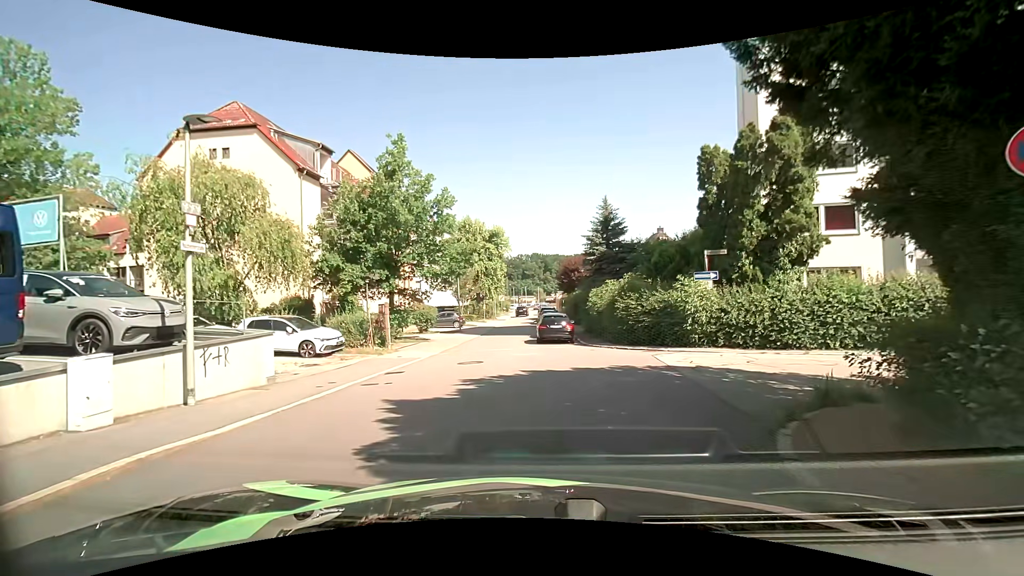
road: residential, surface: asphalt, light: Day
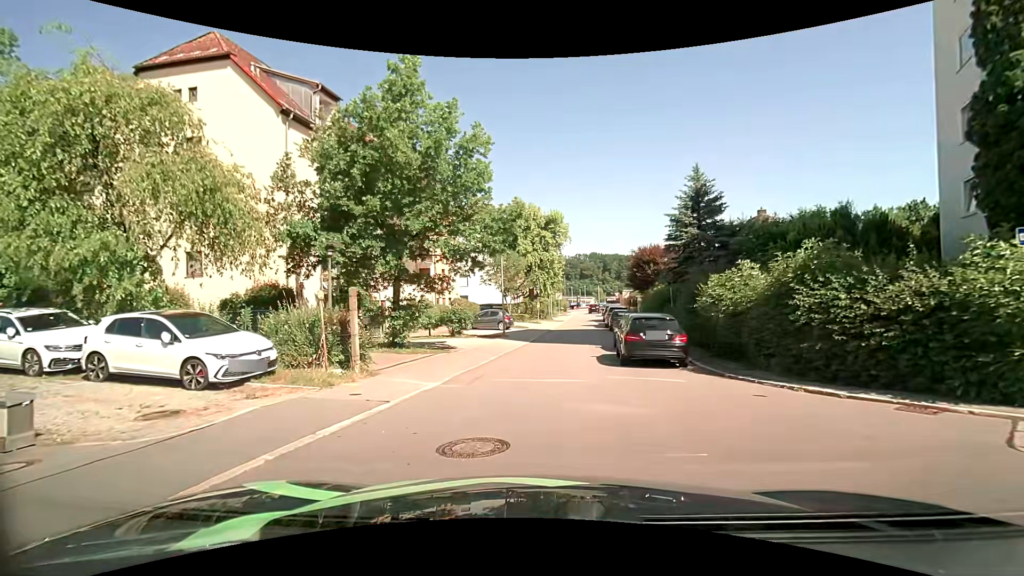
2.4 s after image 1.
(-0.2, +9.9) m; -5°
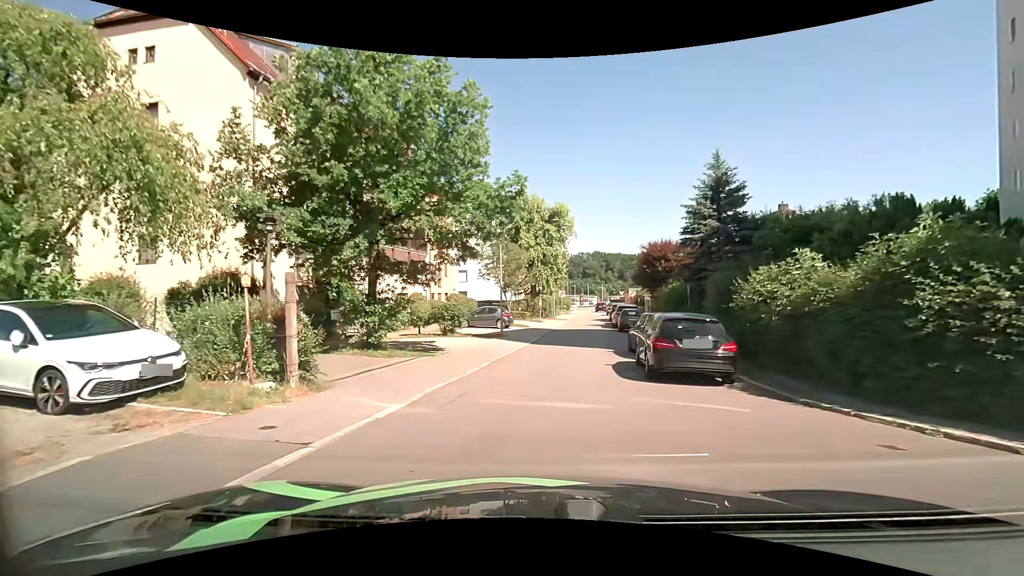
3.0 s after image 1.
(0.0, +3.1) m; -1°
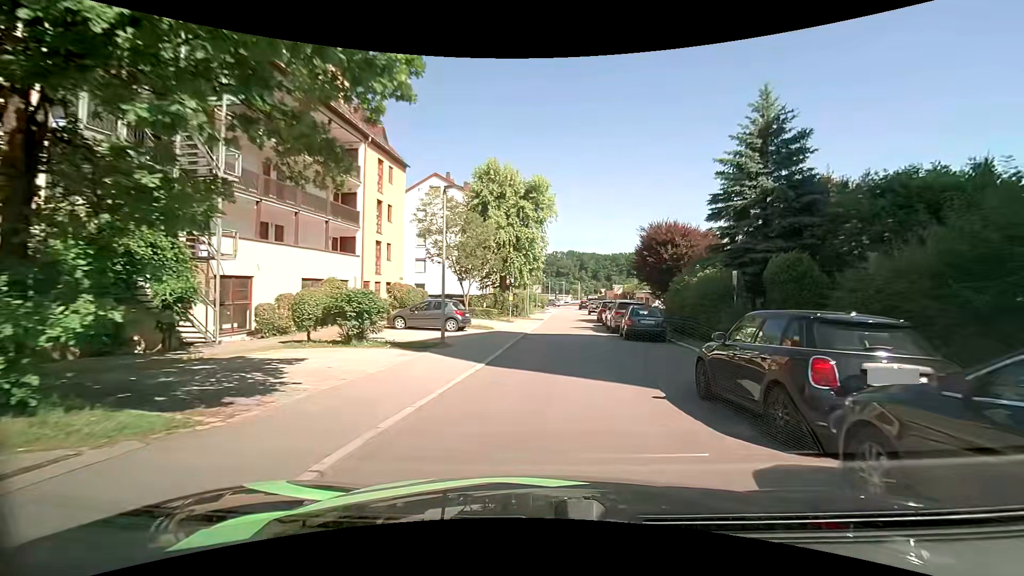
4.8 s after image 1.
(+0.2, +10.4) m; +4°
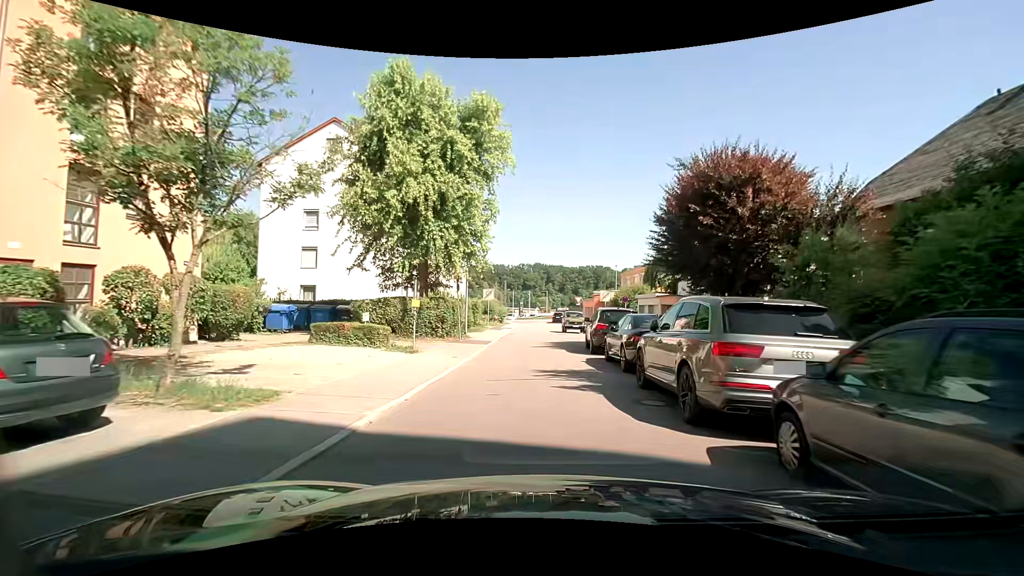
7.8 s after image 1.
(+1.1, +18.6) m; +4°
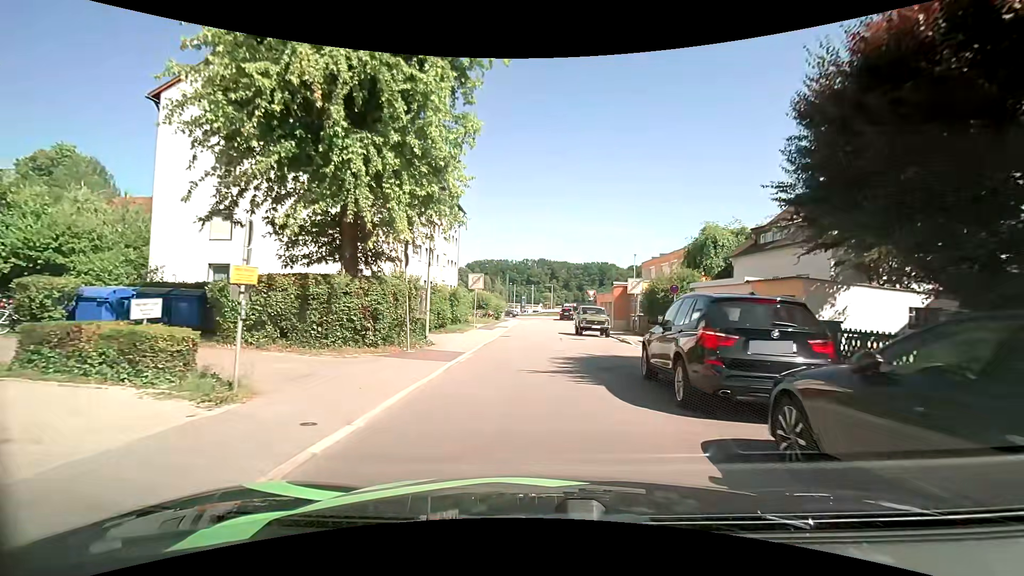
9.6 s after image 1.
(0.0, +10.8) m; 0°
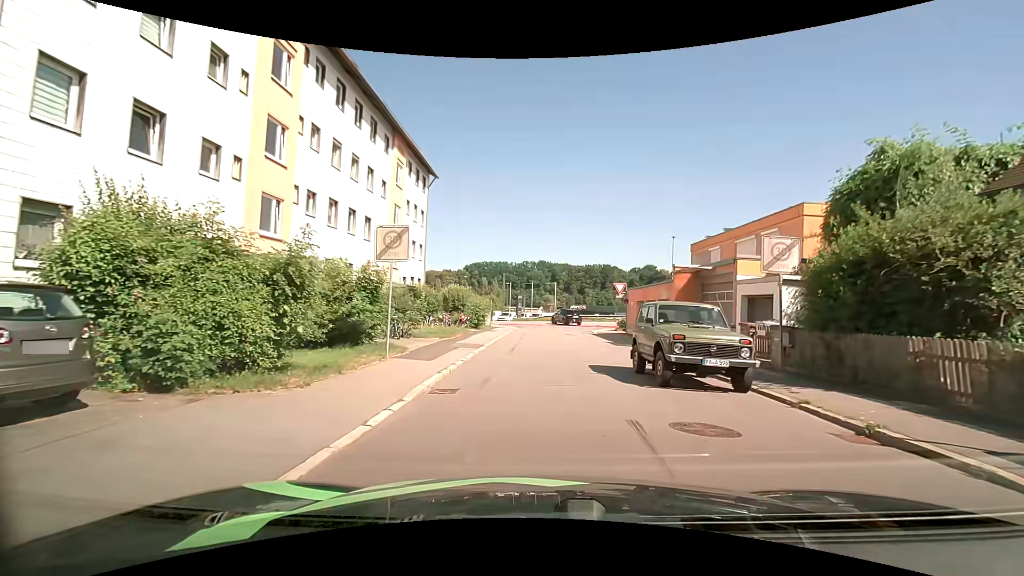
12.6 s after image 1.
(-0.2, +17.6) m; 0°
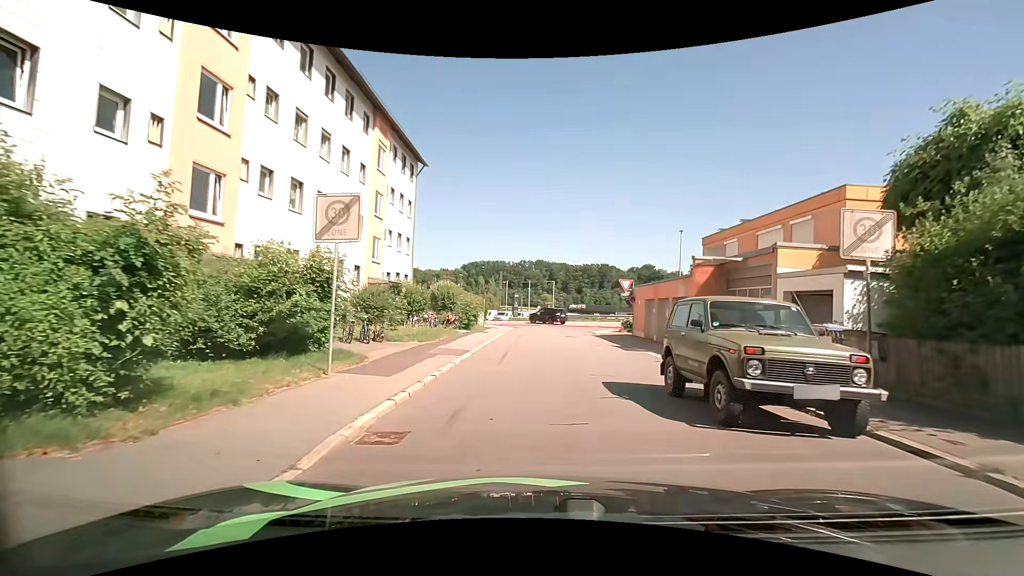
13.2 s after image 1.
(0.0, +3.3) m; -1°
